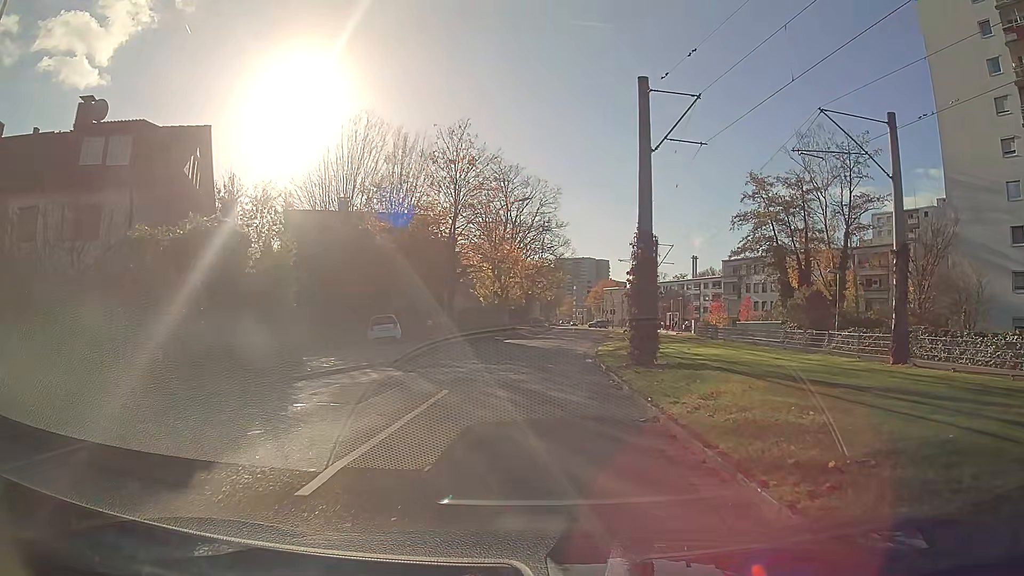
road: residential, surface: asphalt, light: Day
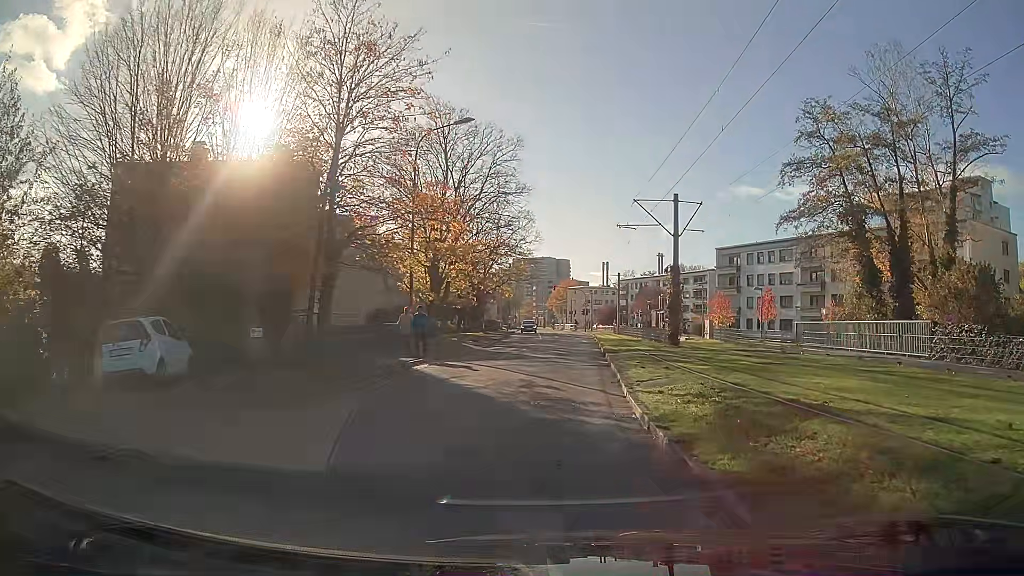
(+0.5, +18.9) m; +4°
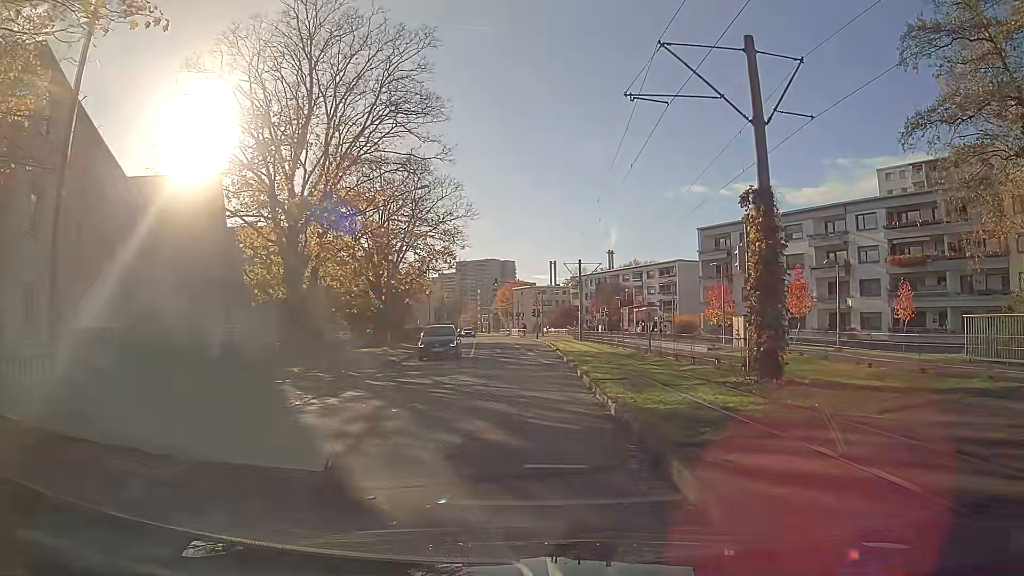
(+0.9, +18.6) m; +4°
(0, +10) (0, +20) (-1, +30) (-2, +40) (-3, +50) (-4, +60) (-4, +70) (-3, +80) (-4, +90) (-5, +100) m
